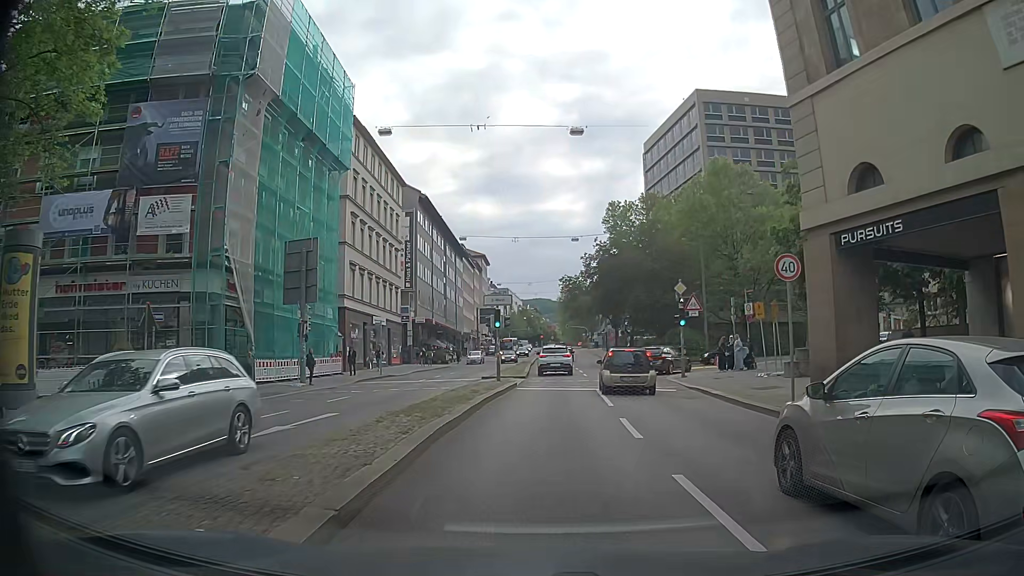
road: secondary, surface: asphalt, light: Day
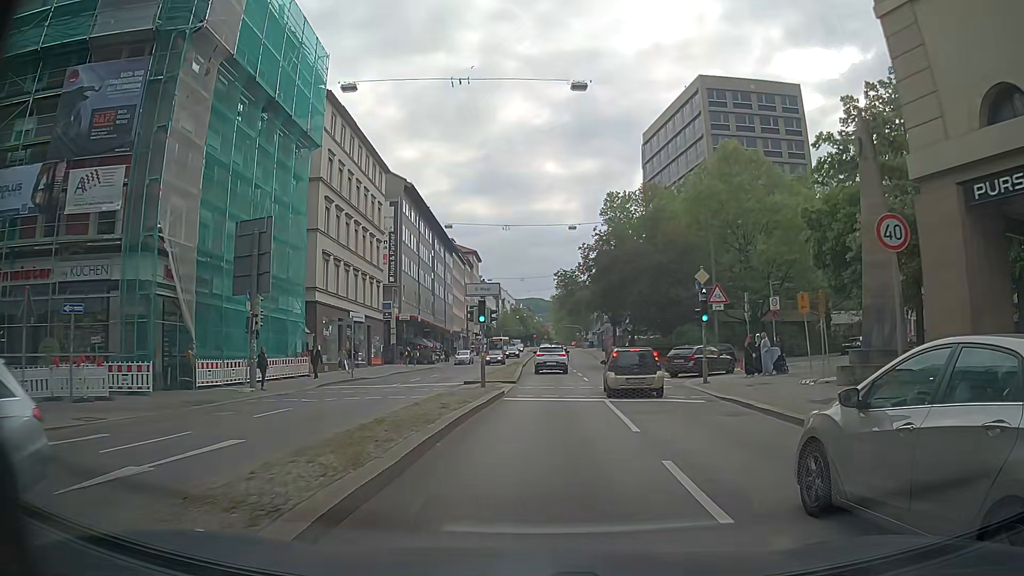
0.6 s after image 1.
(0.0, +5.1) m; -1°
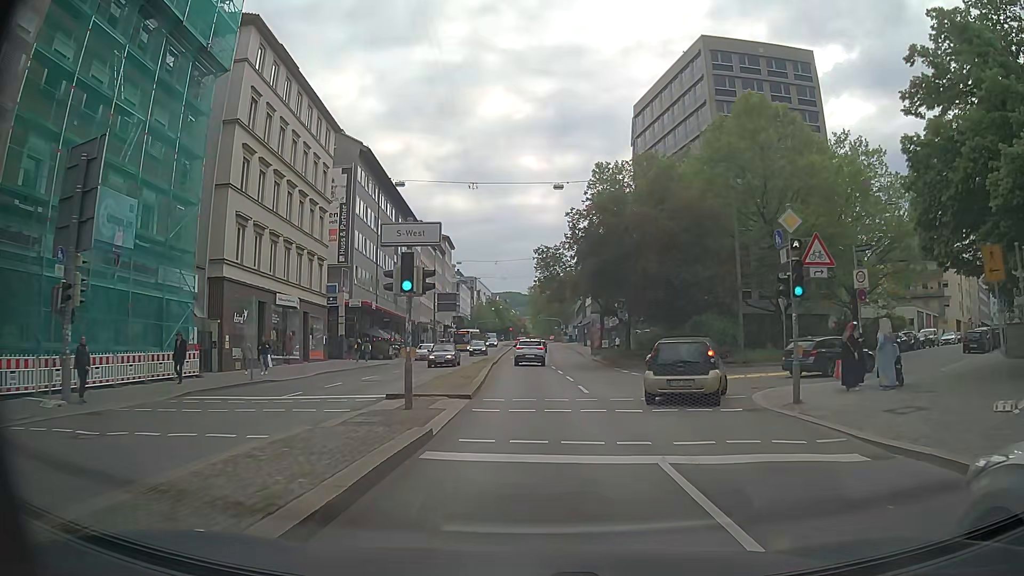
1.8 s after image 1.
(+0.4, +10.8) m; +4°
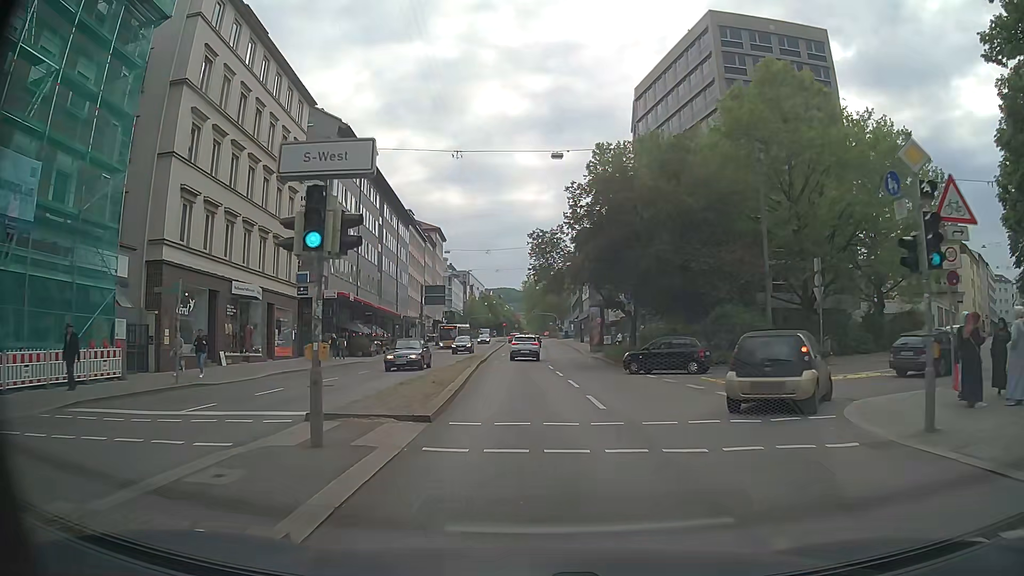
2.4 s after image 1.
(0.0, +5.6) m; 0°
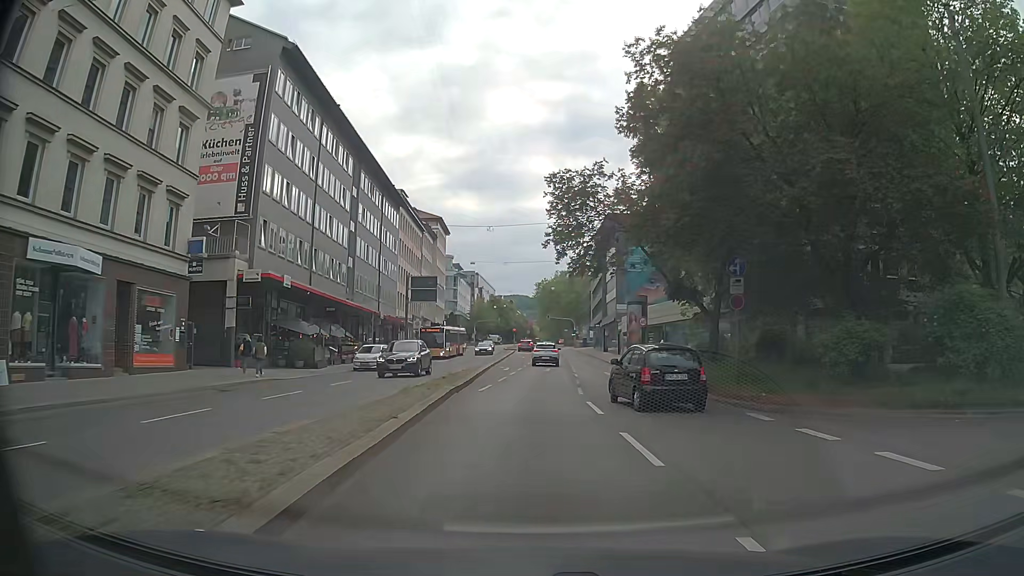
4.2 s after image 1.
(-0.2, +17.3) m; -1°
